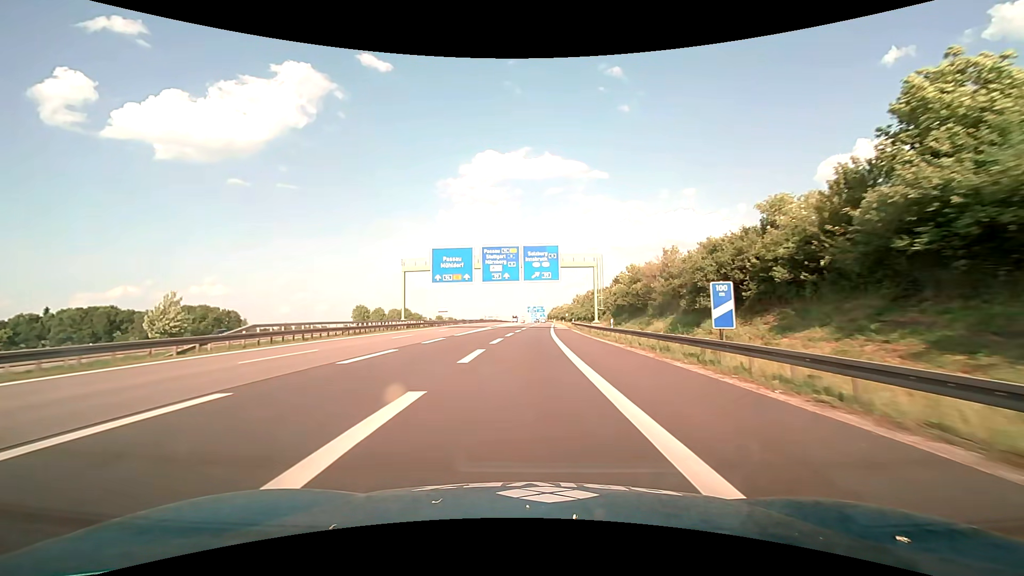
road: motorway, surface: asphalt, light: Day
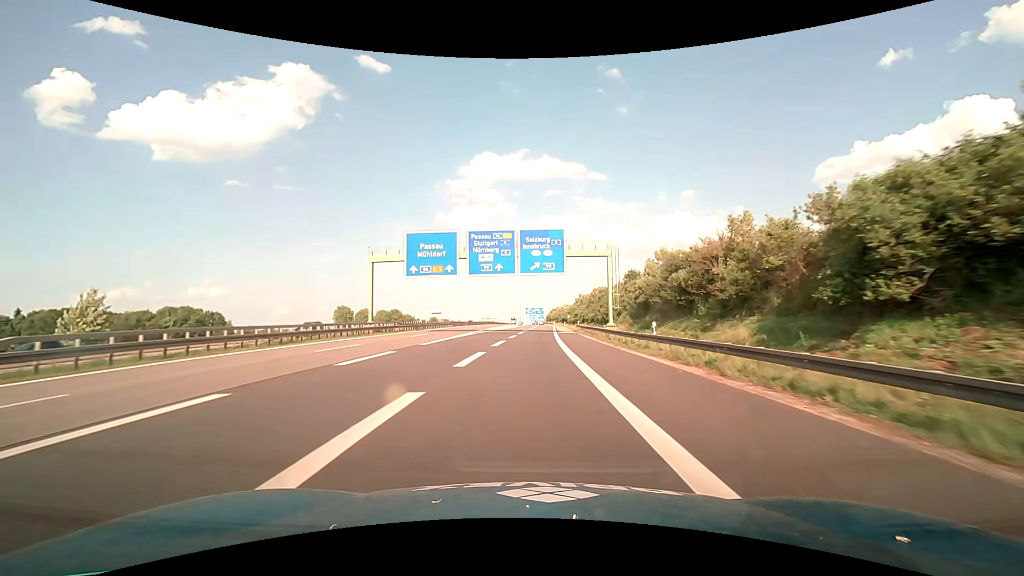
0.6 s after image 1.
(0.0, +11.9) m; 0°
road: motorway_link
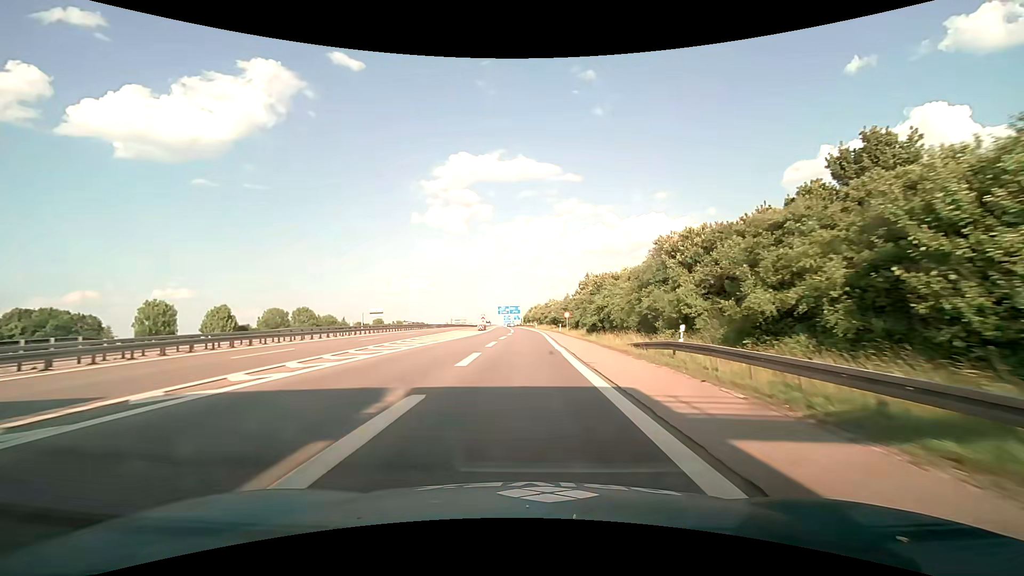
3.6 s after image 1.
(+1.2, +55.4) m; +2°
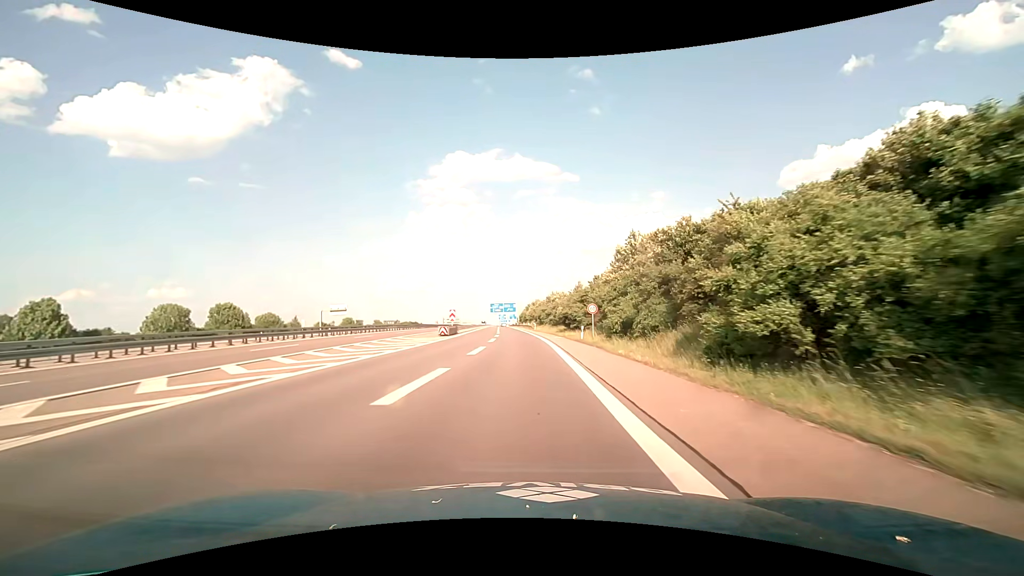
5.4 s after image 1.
(+0.3, +30.6) m; +1°
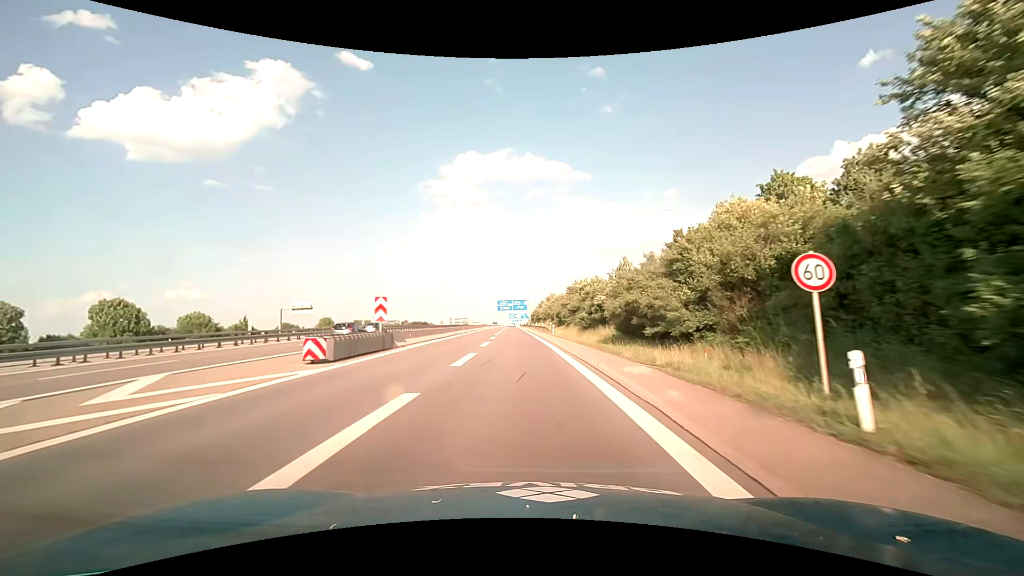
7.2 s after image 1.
(-0.2, +28.8) m; -1°
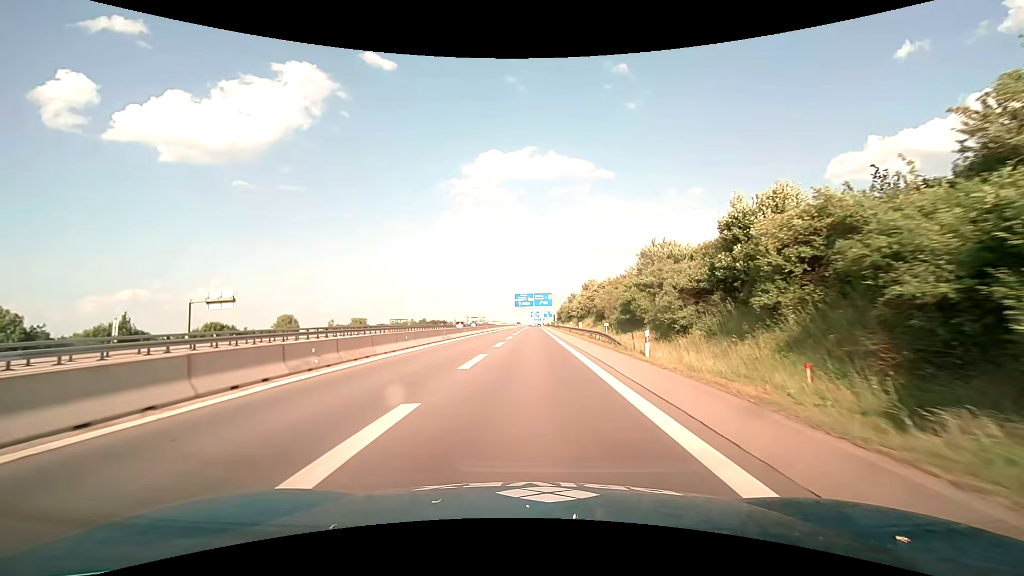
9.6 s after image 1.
(-1.0, +36.8) m; -3°
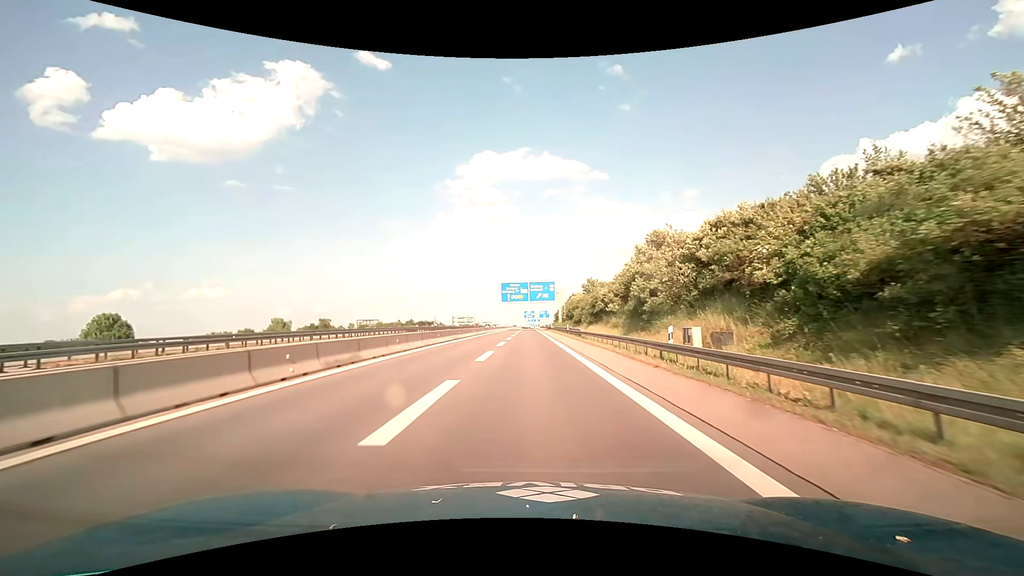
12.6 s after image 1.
(+0.1, +44.2) m; +1°
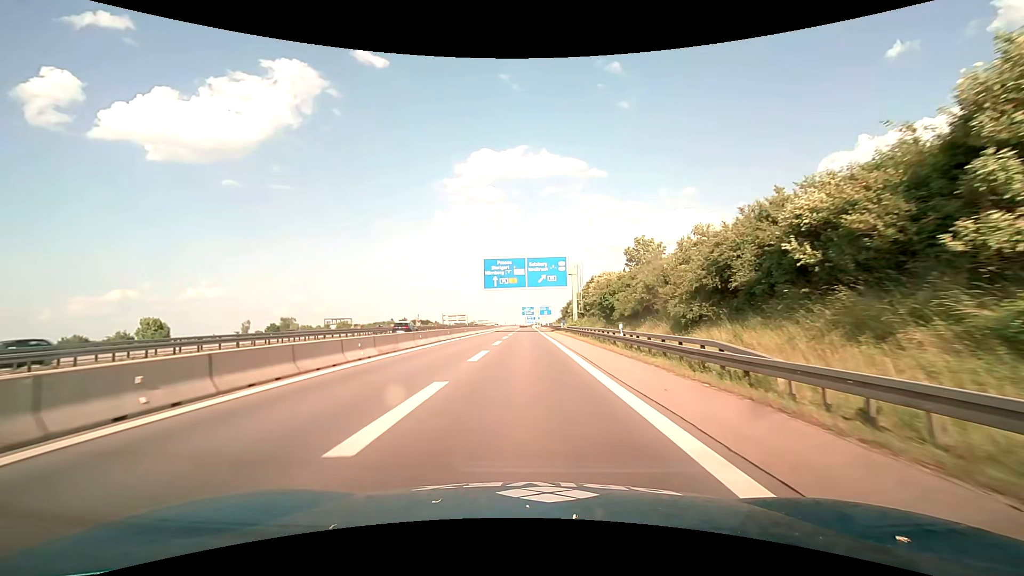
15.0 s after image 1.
(+0.2, +36.4) m; 0°
(0, +10) (0, +20) (0, +30) (0, +40) (0, +50) (0, +60) (0, +70) (0, +80) (0, +90) (0, +100) m
